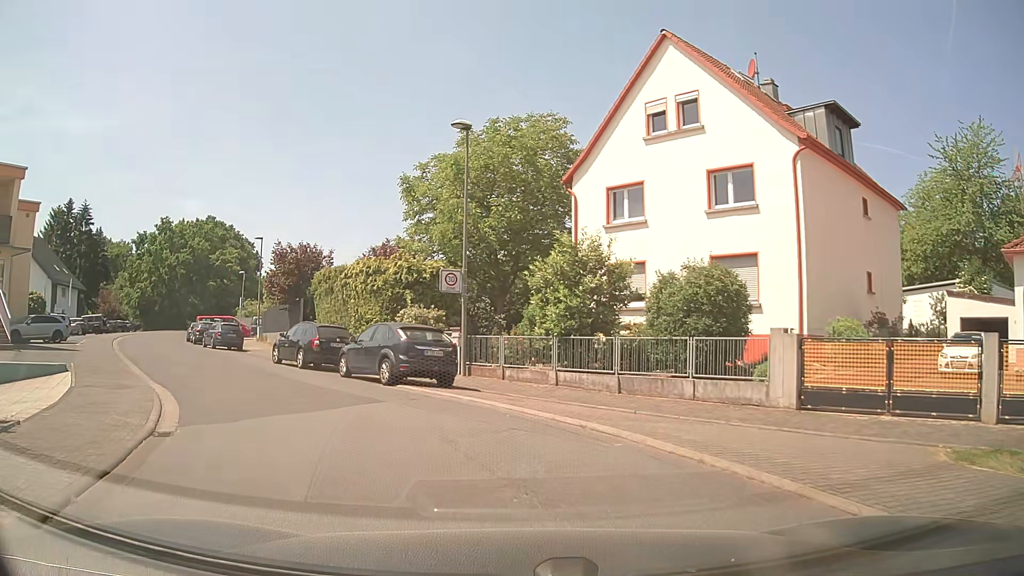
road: residential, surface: asphalt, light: Day
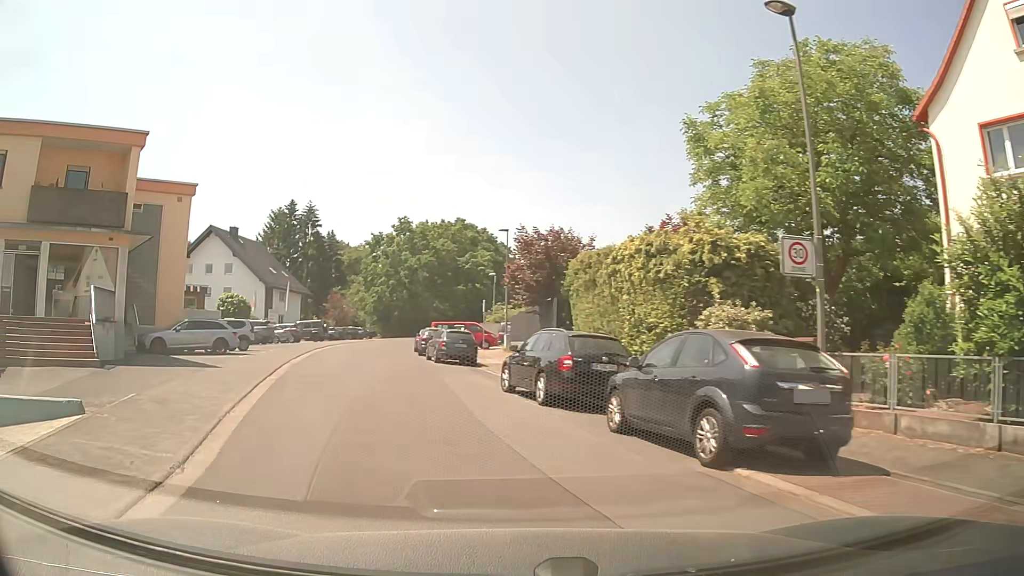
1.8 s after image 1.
(-1.7, +8.5) m; -24°
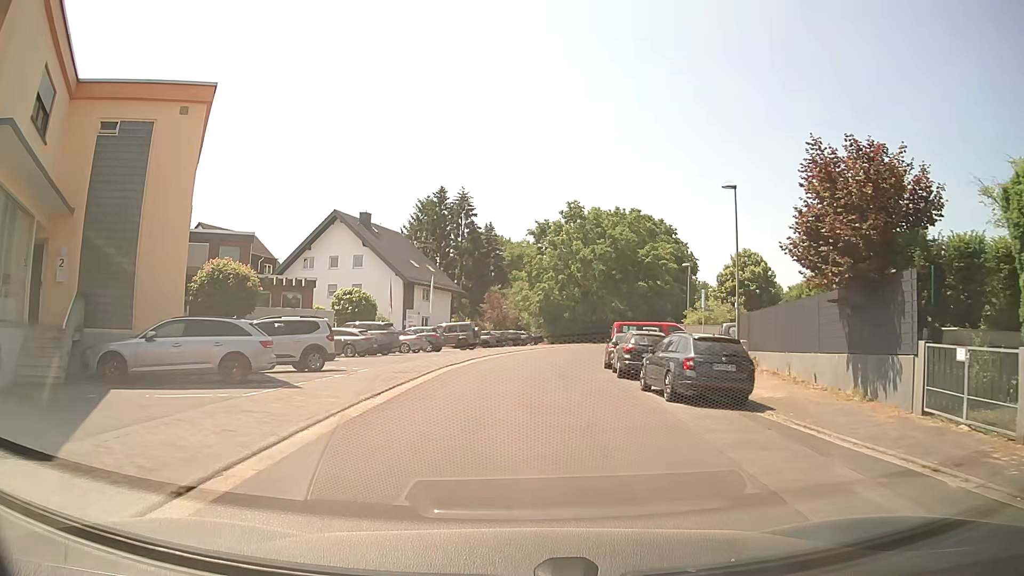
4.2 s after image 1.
(-2.5, +14.5) m; -13°
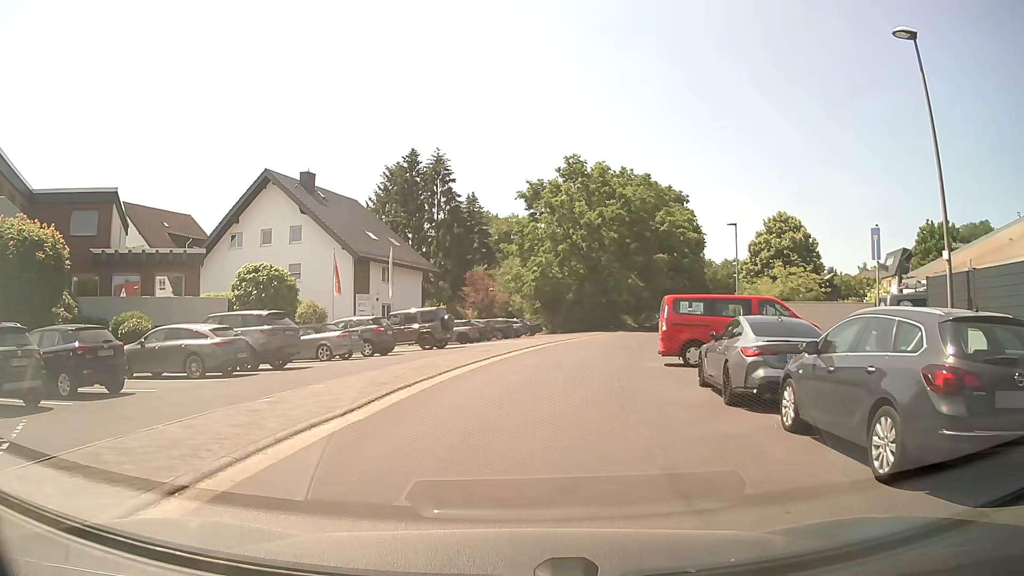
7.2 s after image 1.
(+0.1, +15.5) m; 0°
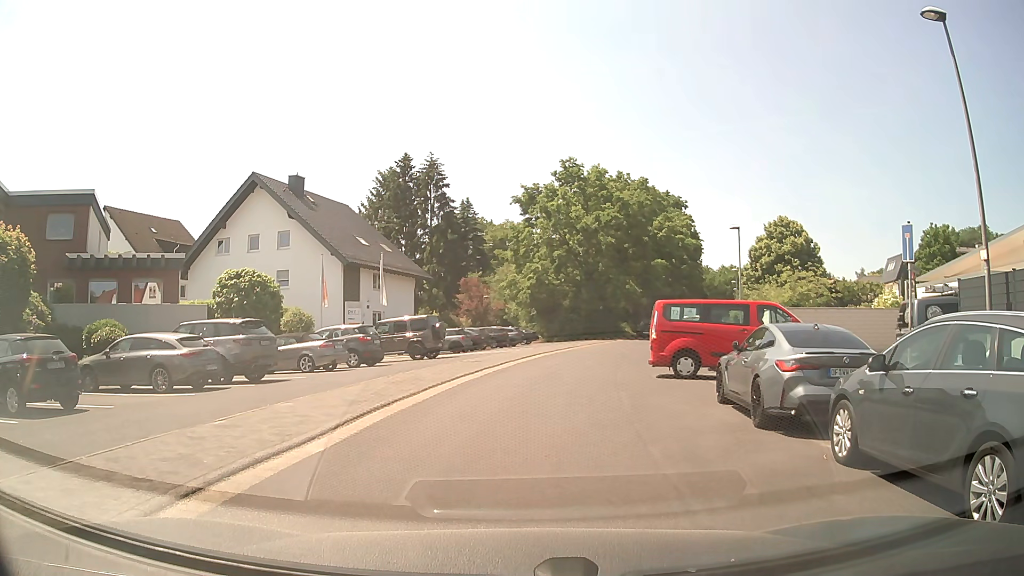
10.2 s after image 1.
(0.0, +1.5) m; +2°
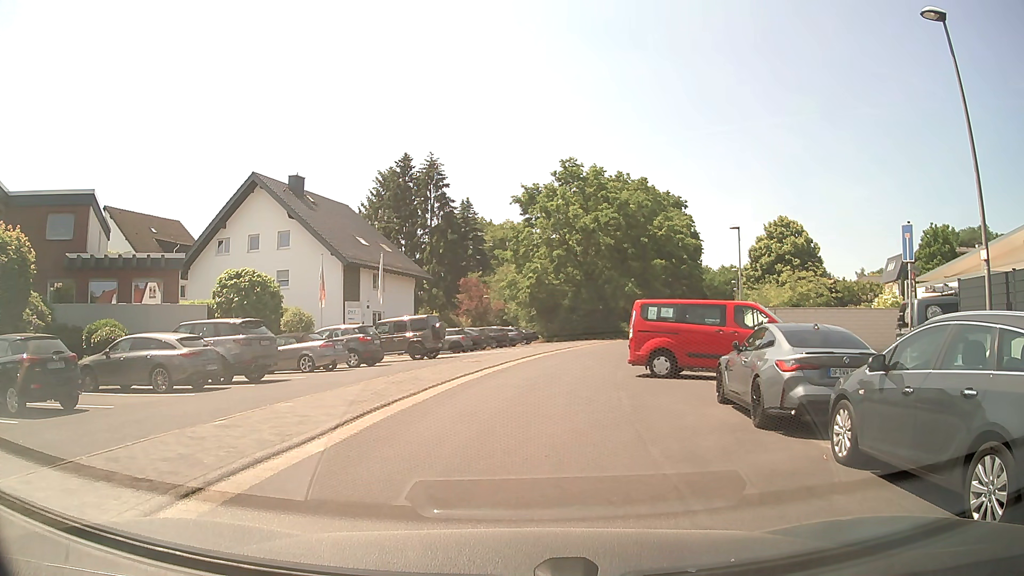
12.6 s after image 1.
(0.0, 0.0) m; 0°
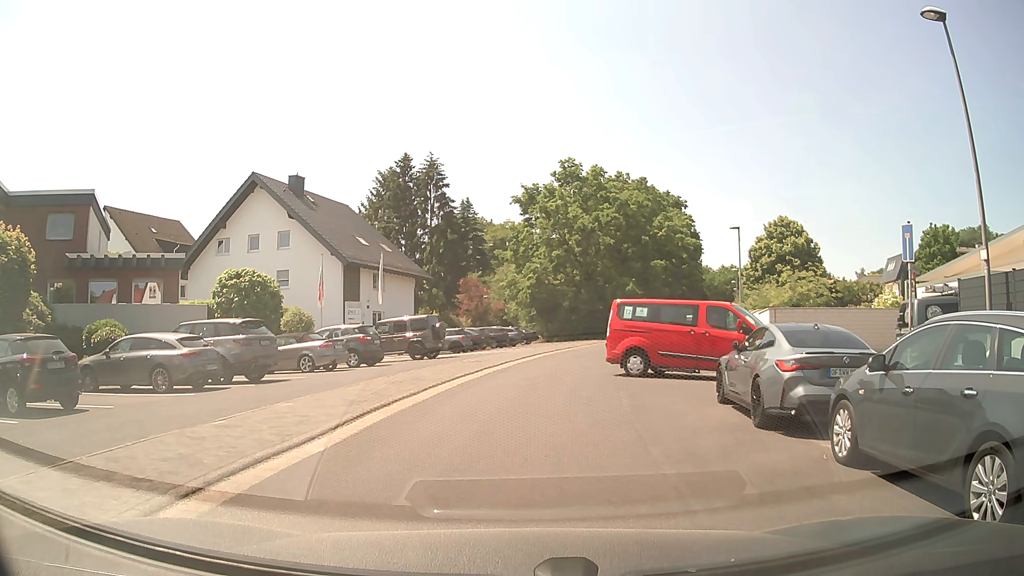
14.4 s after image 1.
(0.0, 0.0) m; 0°
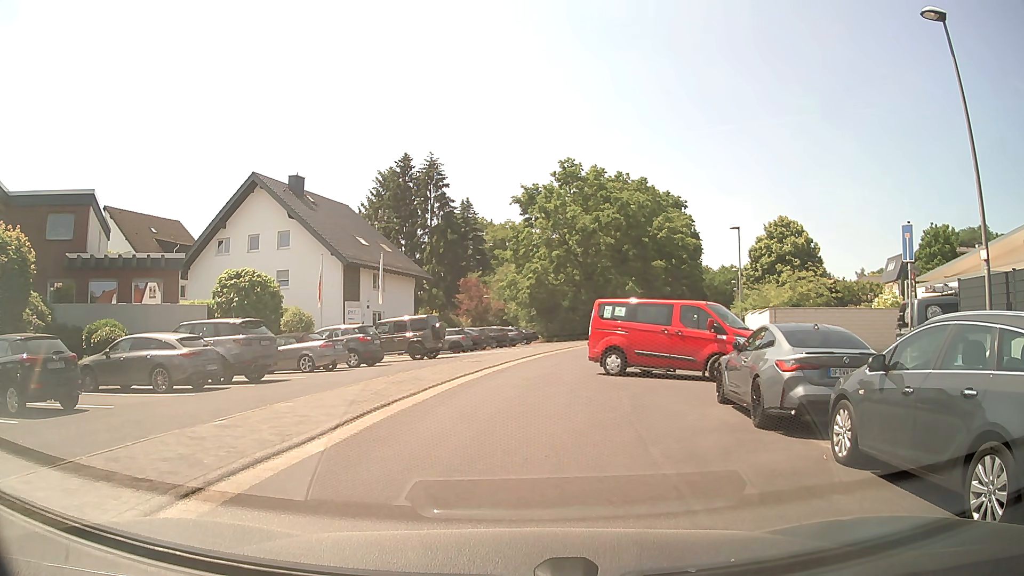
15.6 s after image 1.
(0.0, 0.0) m; 0°
